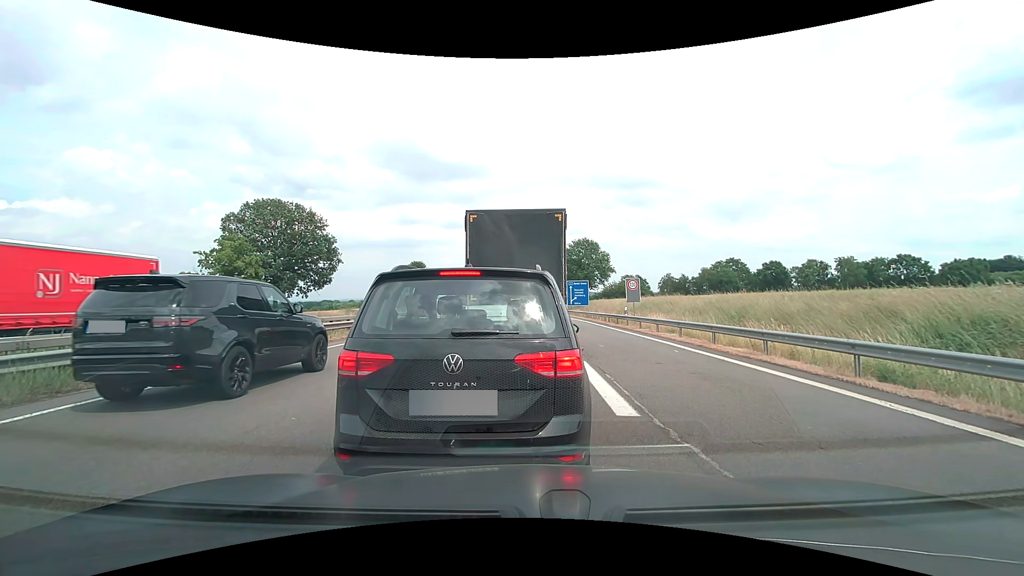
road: motorway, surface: asphalt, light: Day
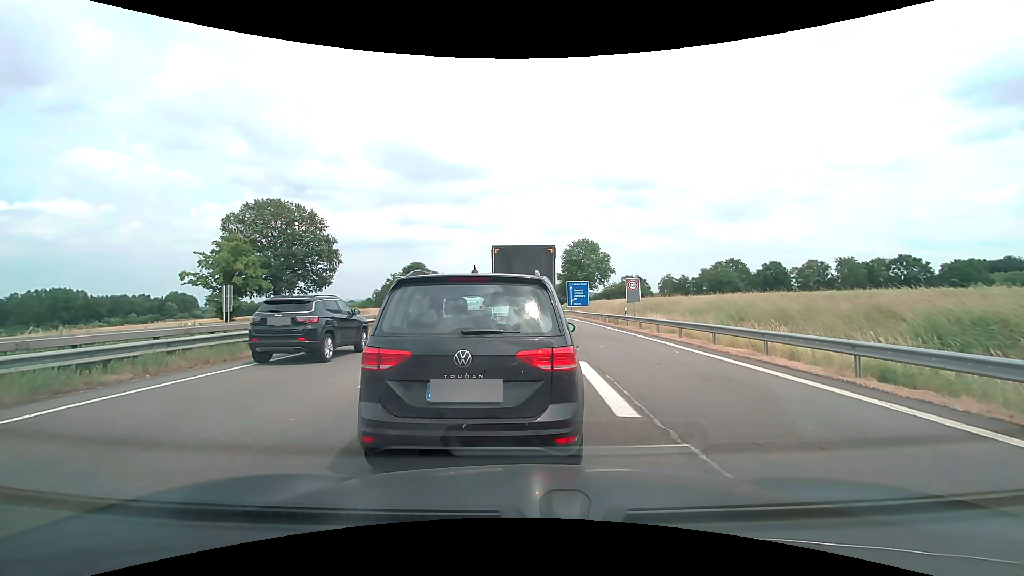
(0.0, 0.0) m; 0°
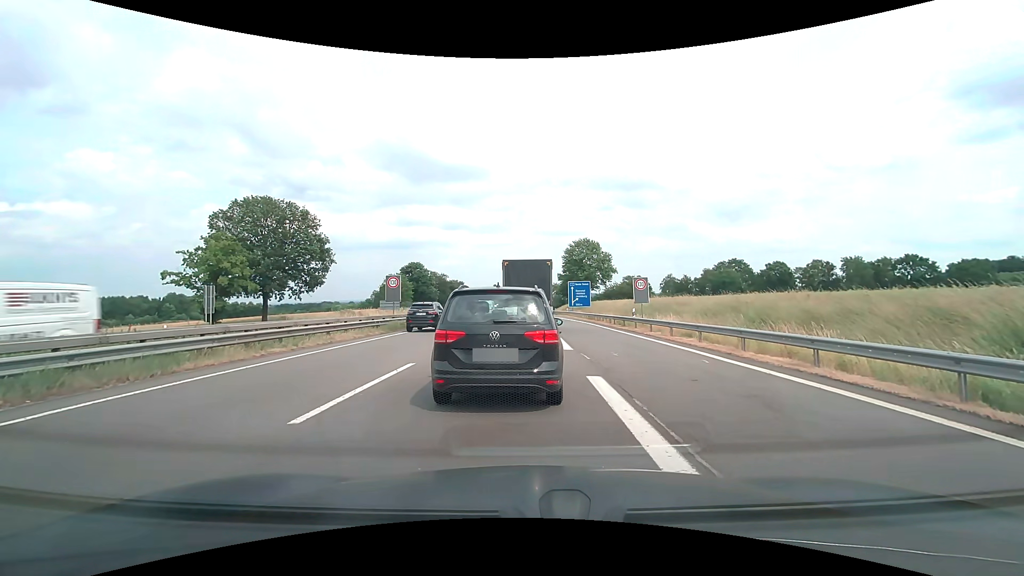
(0.0, +2.5) m; 0°
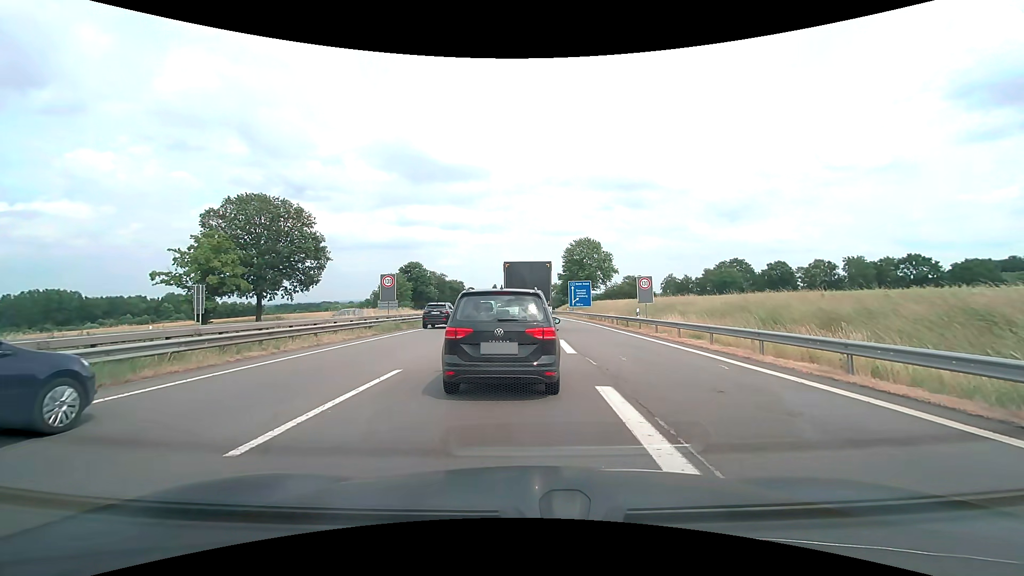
(0.0, +1.3) m; +1°
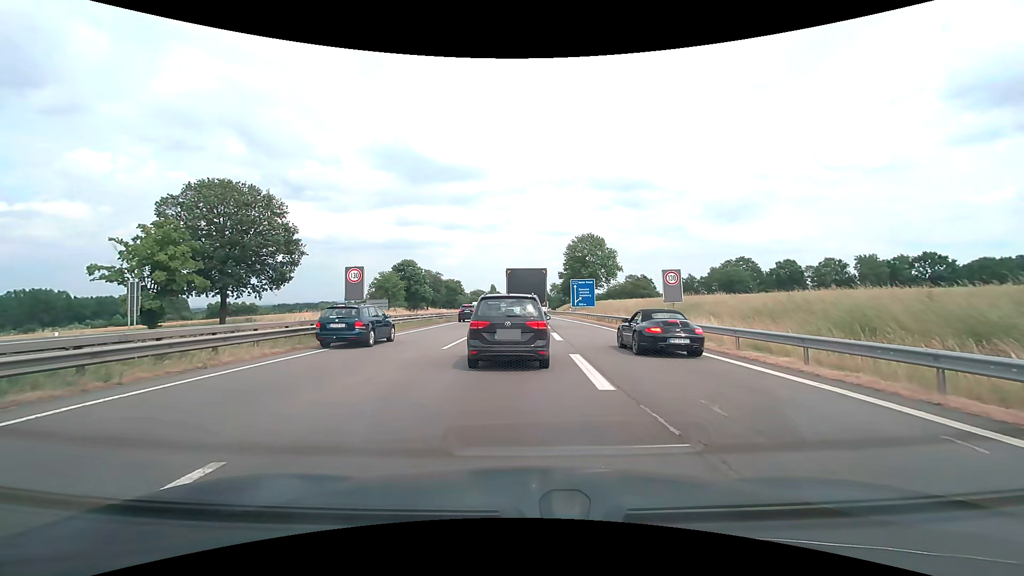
(-0.1, +6.4) m; 0°
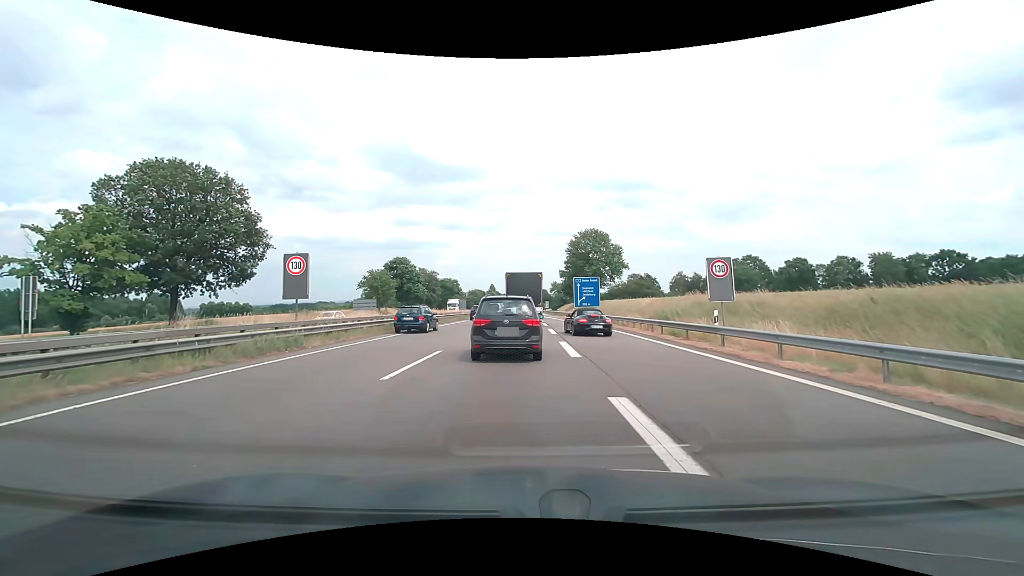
(0.0, +6.8) m; 0°
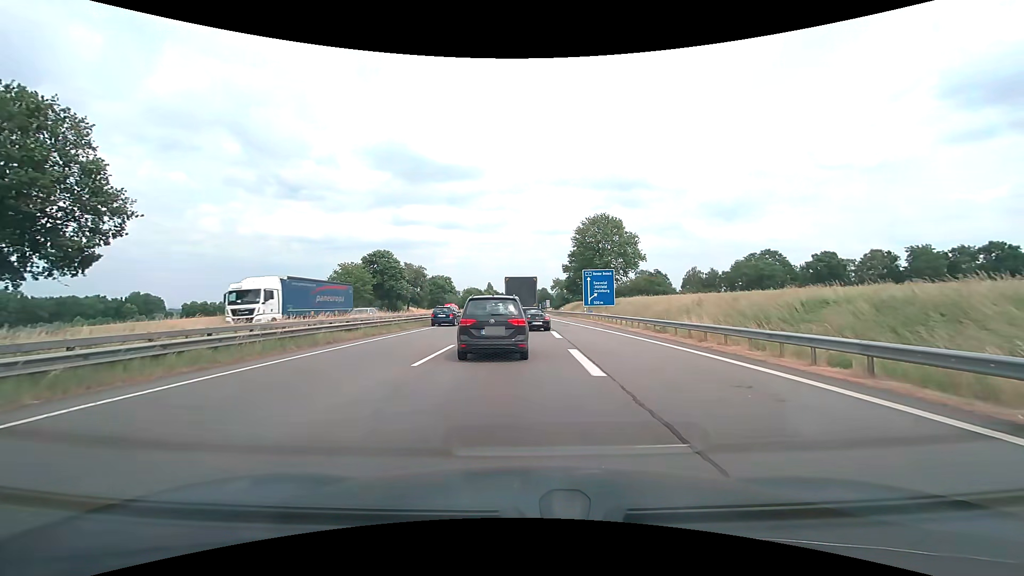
(0.0, +15.8) m; 0°
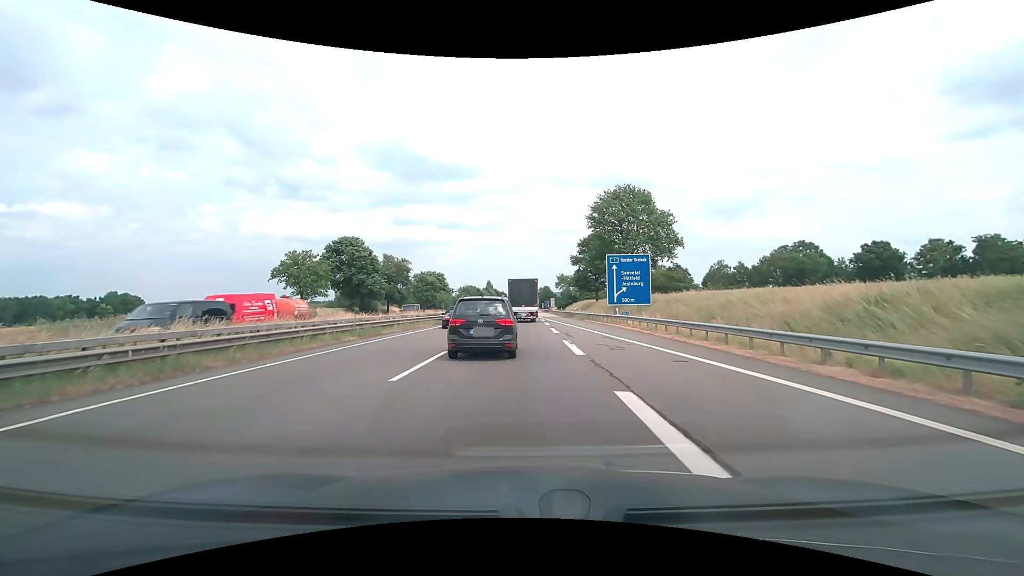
(+0.1, +20.0) m; 0°
(0, +10) (0, +20) (0, +30) (0, +40) (0, +50) (+1, +60) (+1, +70) (+1, +80) (+1, +90) (+1, +100) m
